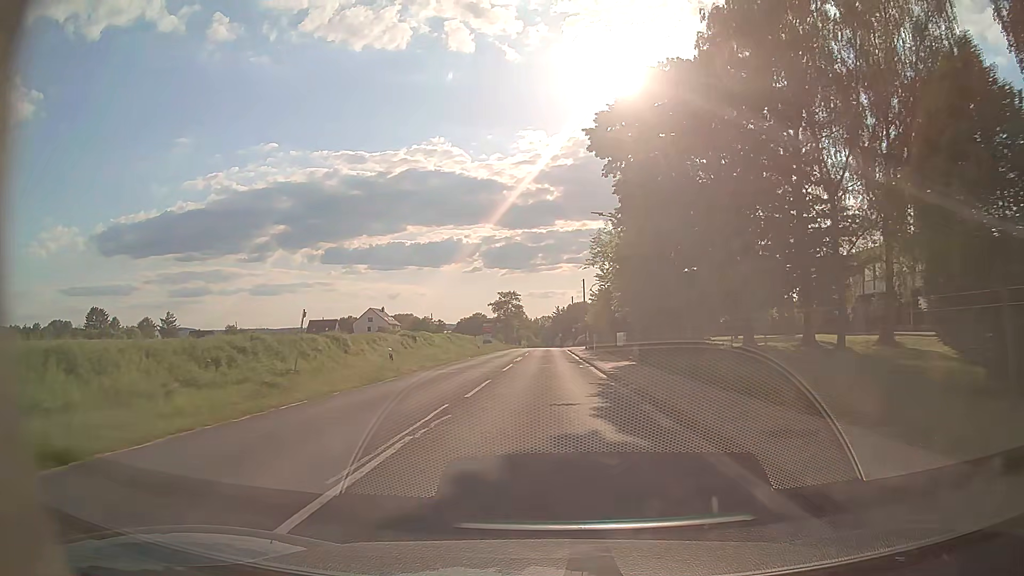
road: tertiary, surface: asphalt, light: Day
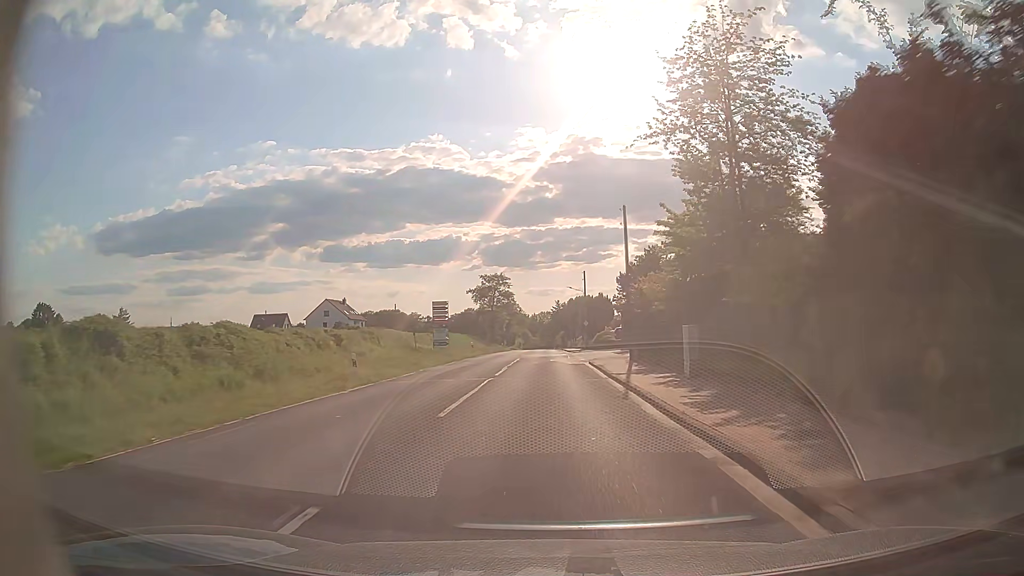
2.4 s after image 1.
(-0.3, +40.0) m; 0°
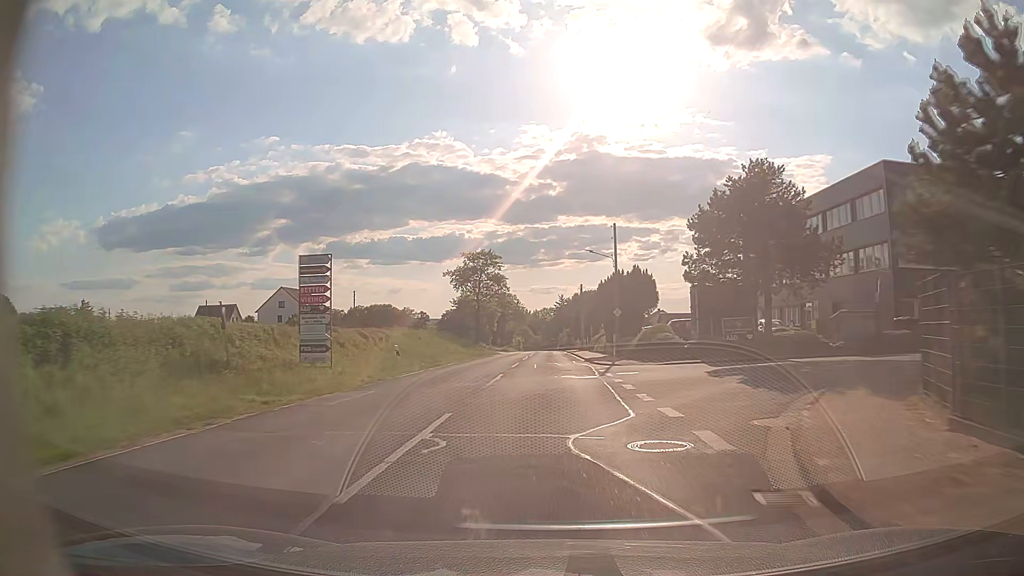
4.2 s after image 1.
(0.0, +30.0) m; 0°
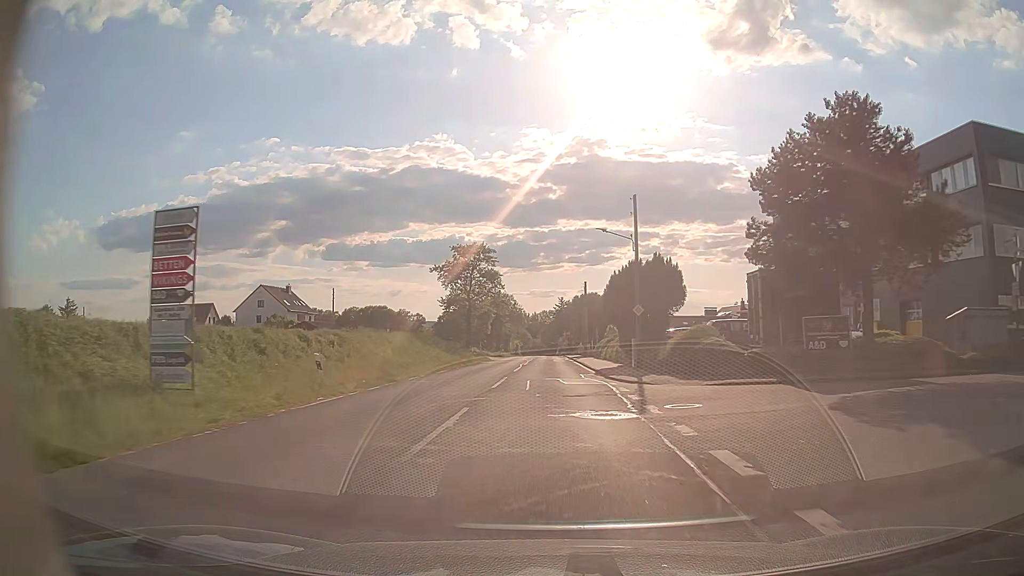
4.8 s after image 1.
(0.0, +10.0) m; 0°
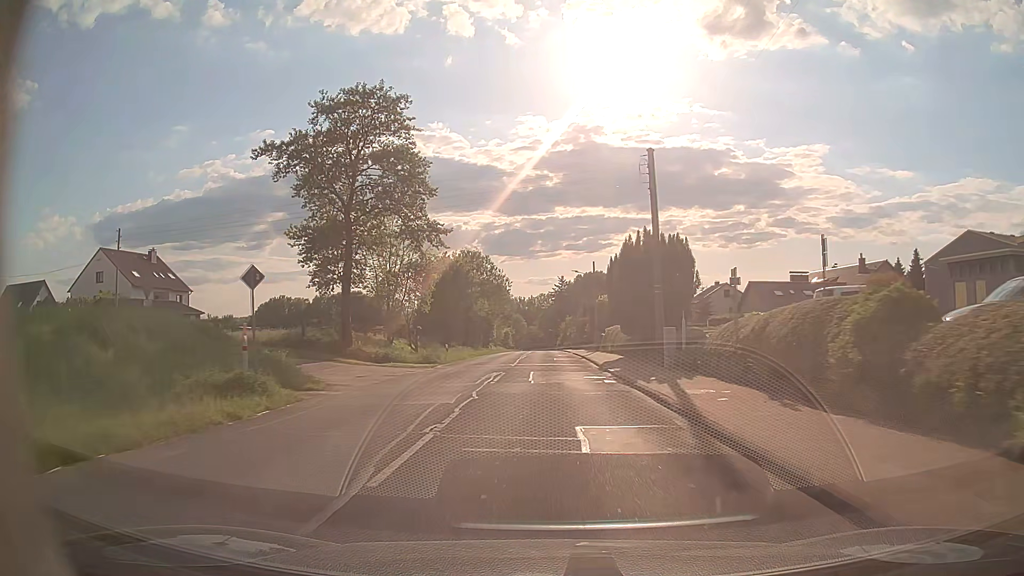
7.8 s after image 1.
(+0.3, +49.6) m; 0°
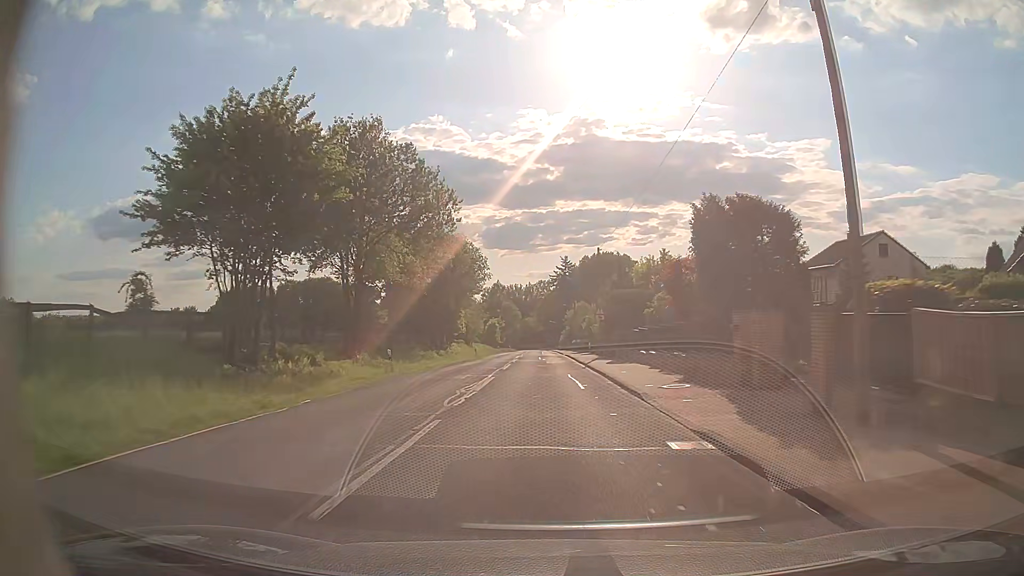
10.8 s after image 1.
(+0.3, +49.4) m; 0°
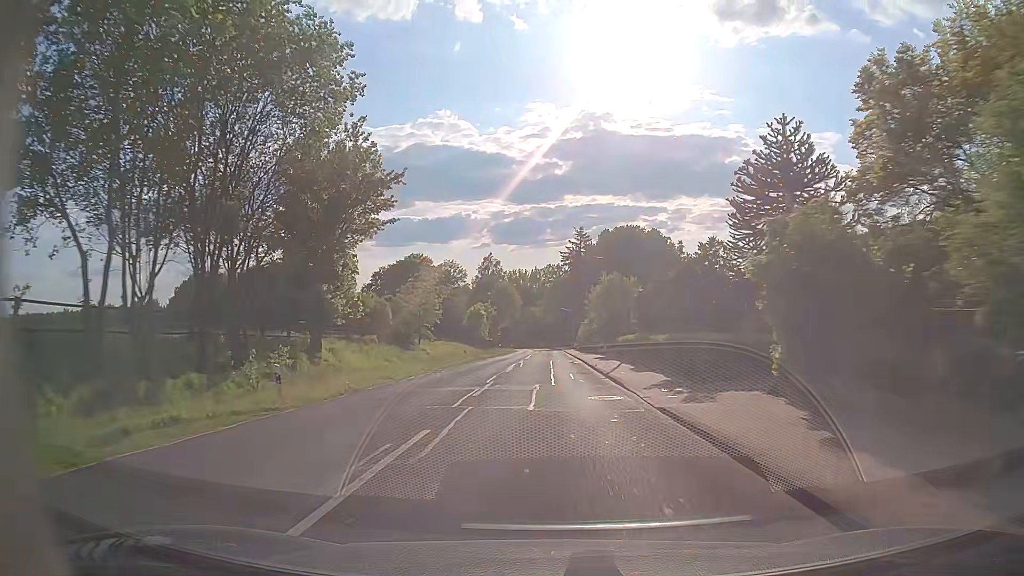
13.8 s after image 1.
(-0.3, +49.2) m; -1°
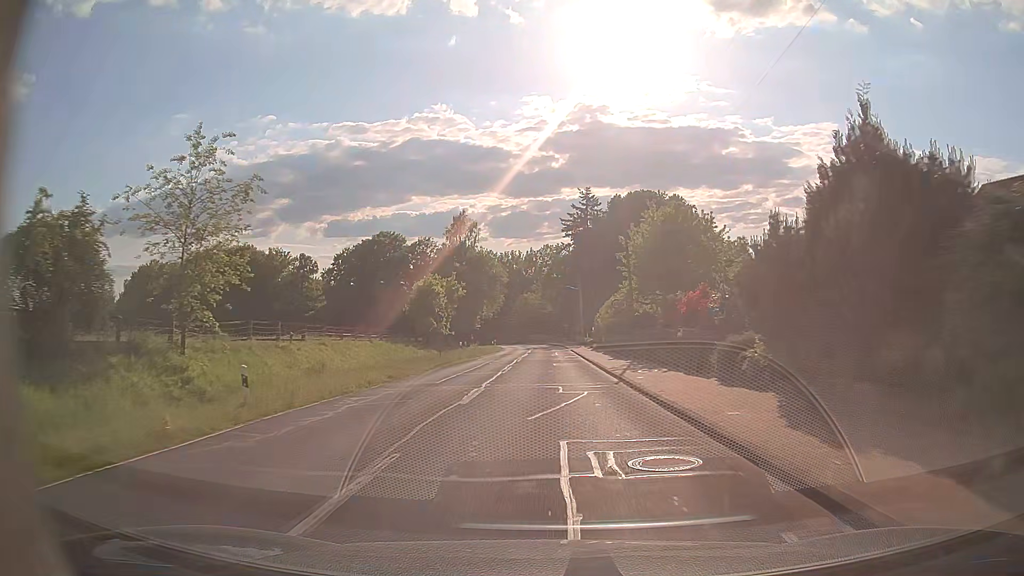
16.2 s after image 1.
(+0.3, +38.1) m; +1°
(0, +10) (0, +20) (0, +30) (0, +40) (0, +50) (0, +60) (0, +70) (-1, +80) (-1, +90) (-2, +100) m
